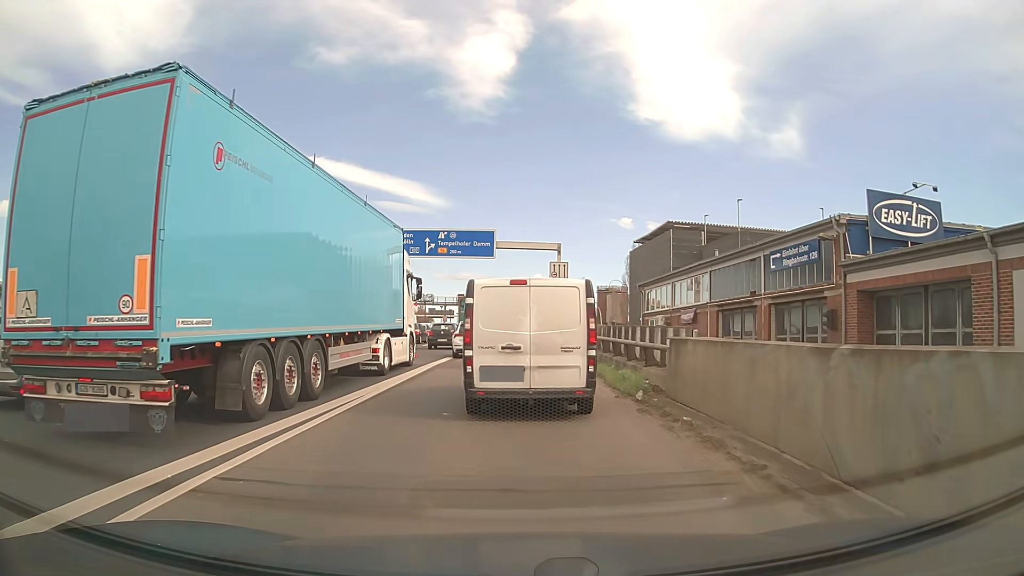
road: motorway_link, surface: asphalt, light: Day
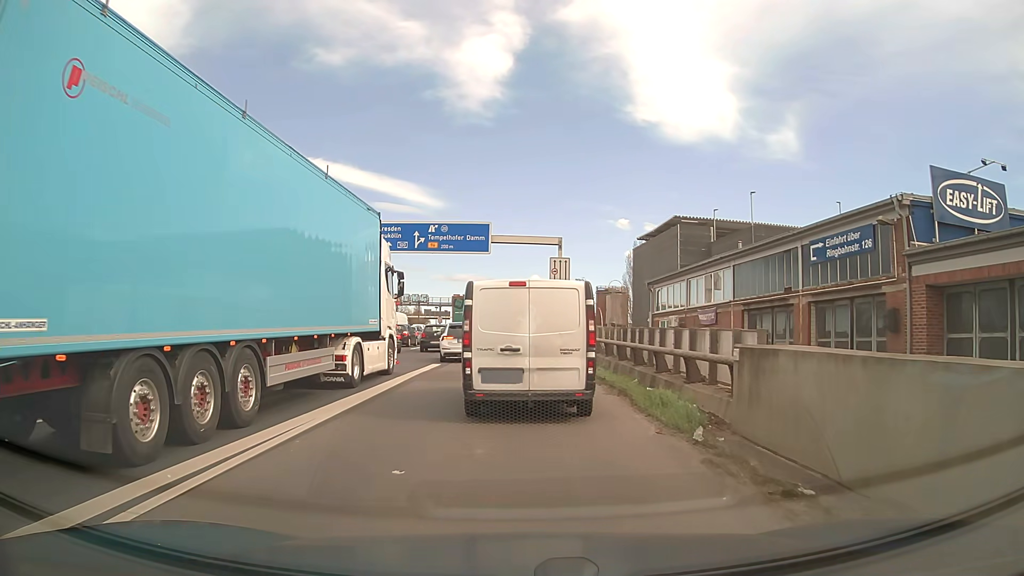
(0.0, +3.8) m; 0°
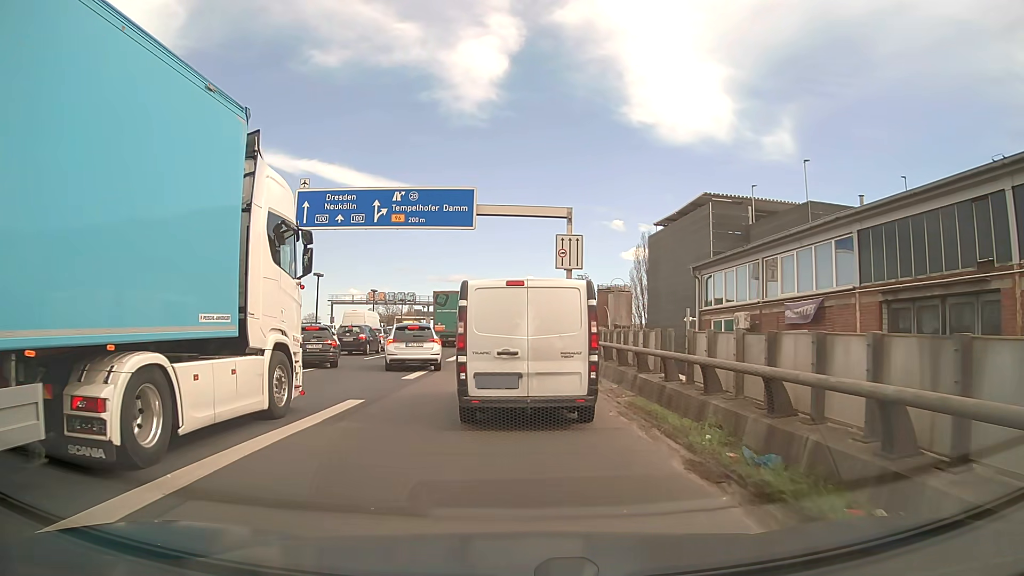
(+0.1, +11.2) m; 0°
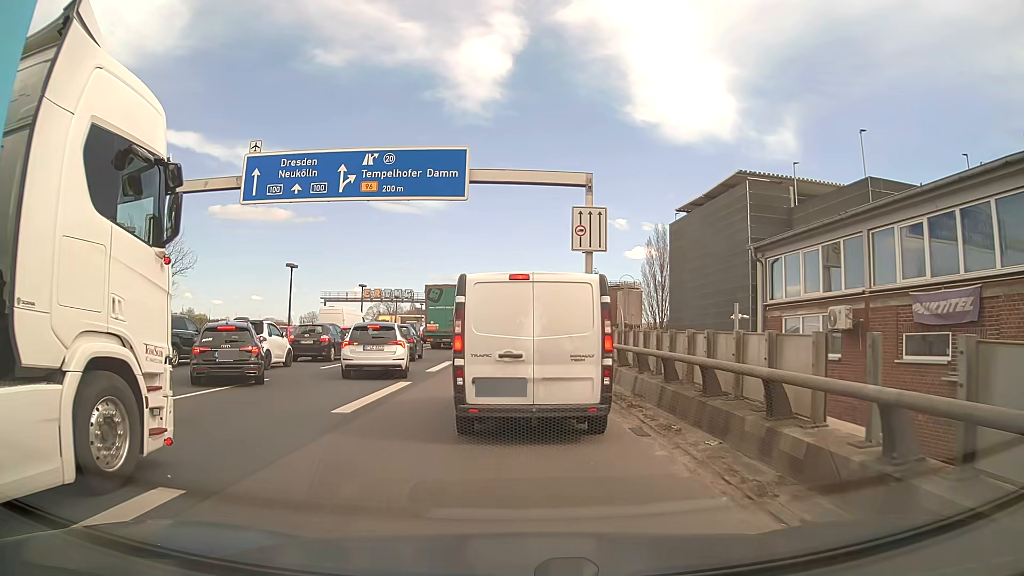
(0.0, +7.0) m; -1°
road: motorway
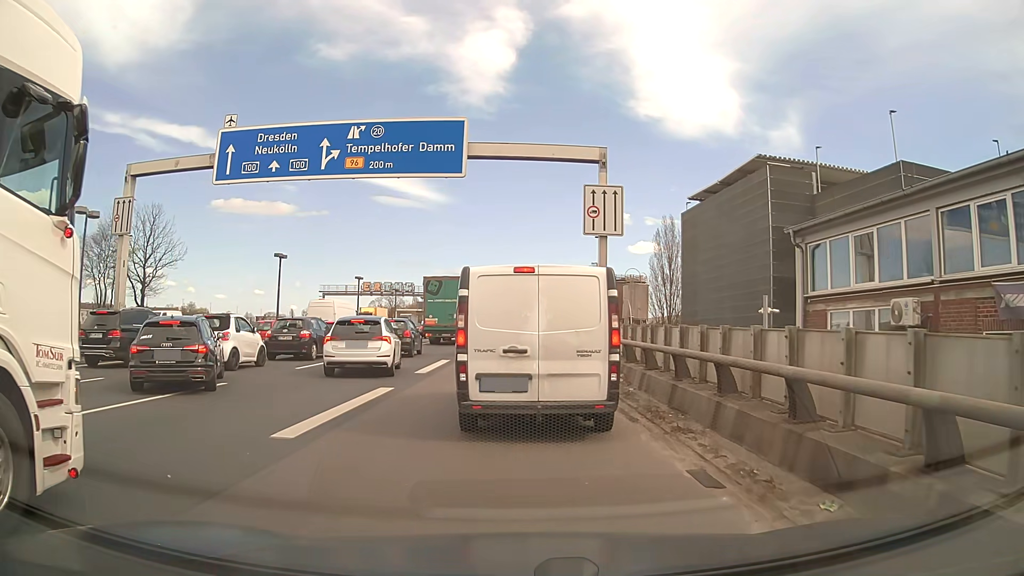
(0.0, +2.8) m; +1°
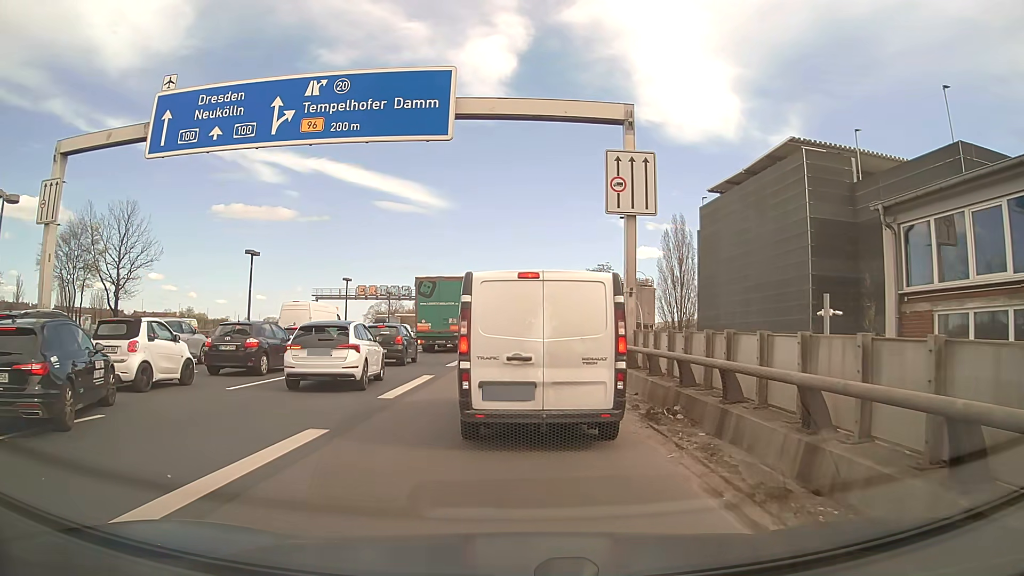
(0.0, +4.9) m; +1°
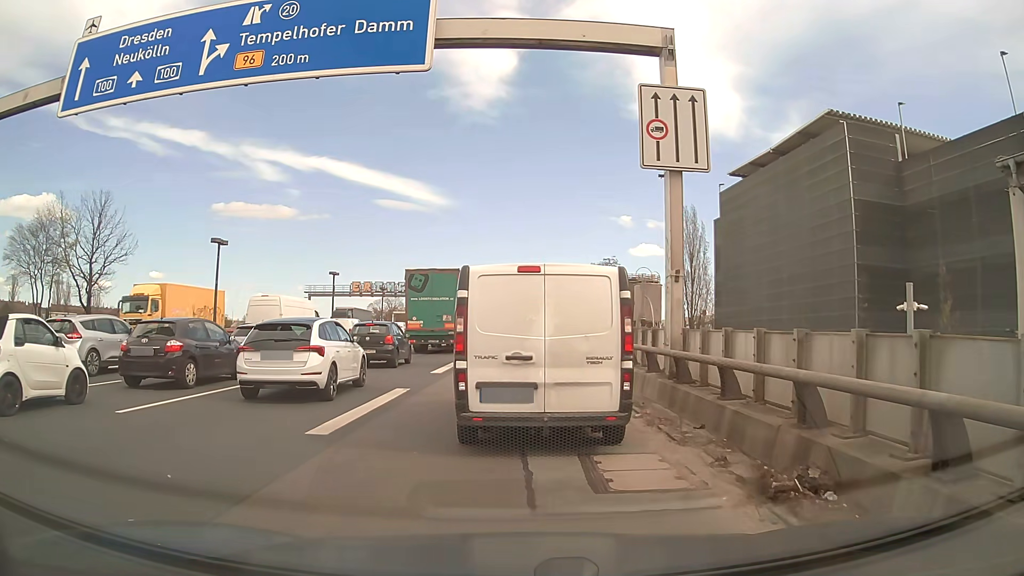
(-0.1, +4.5) m; -2°
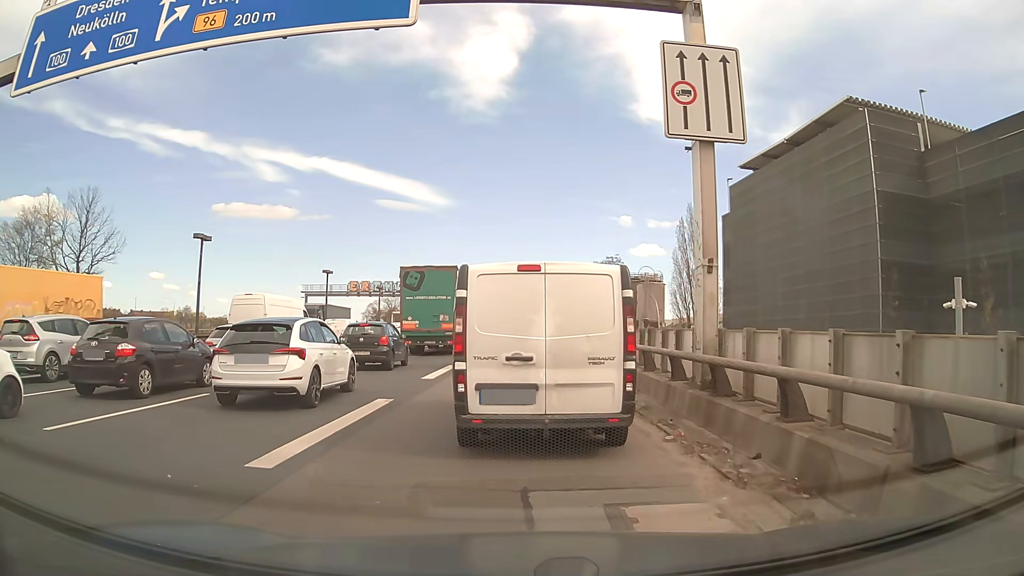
(0.0, +2.0) m; 0°
